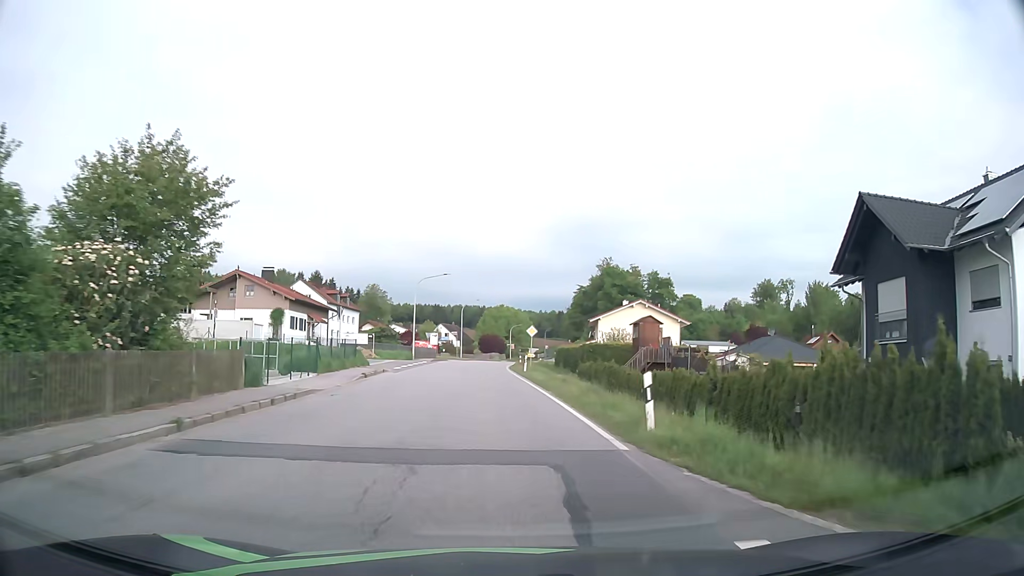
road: secondary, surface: asphalt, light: Day
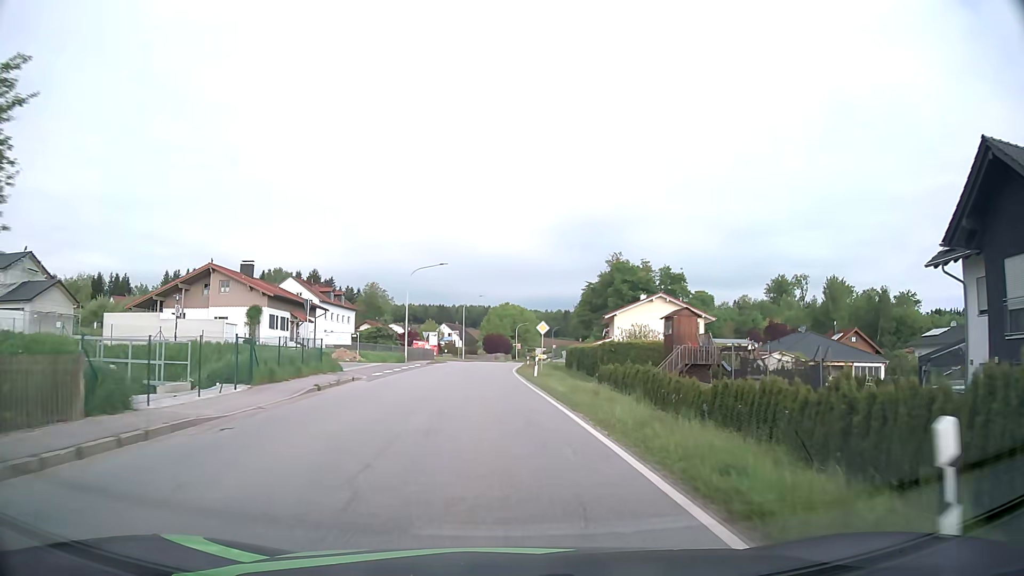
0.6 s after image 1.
(0.0, +7.5) m; 0°
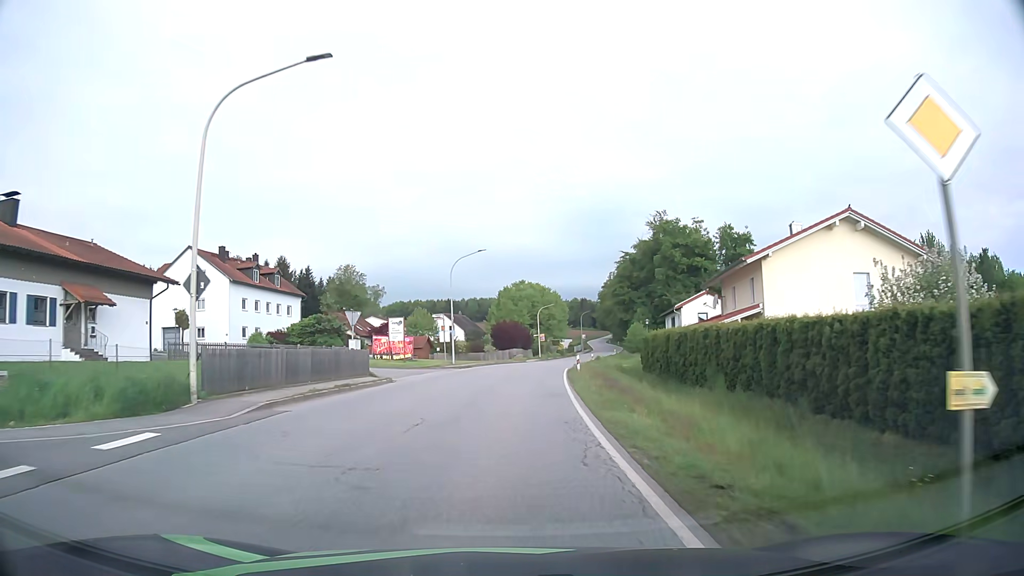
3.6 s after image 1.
(-0.7, +37.4) m; -1°
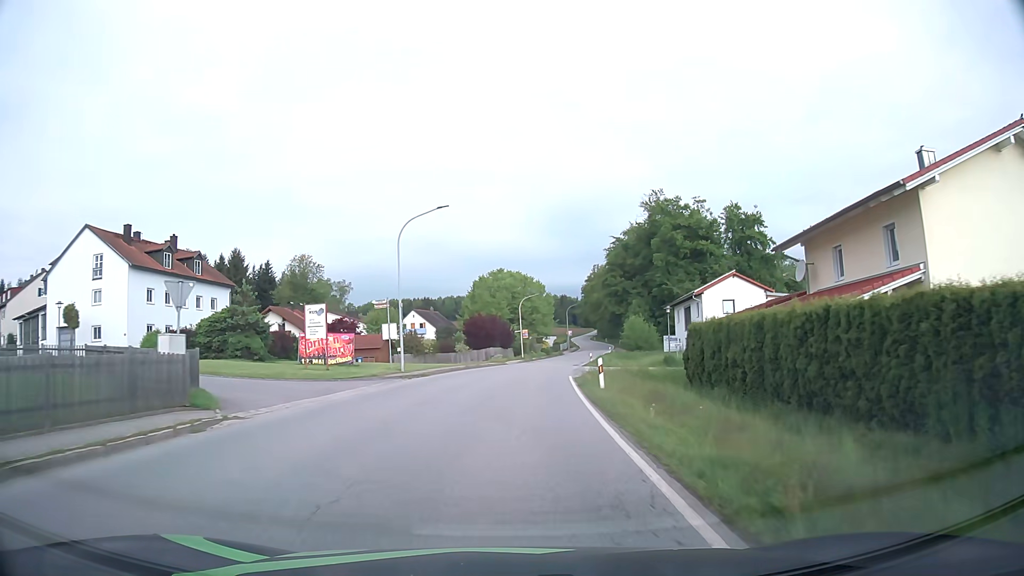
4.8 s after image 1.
(+0.2, +15.2) m; +2°
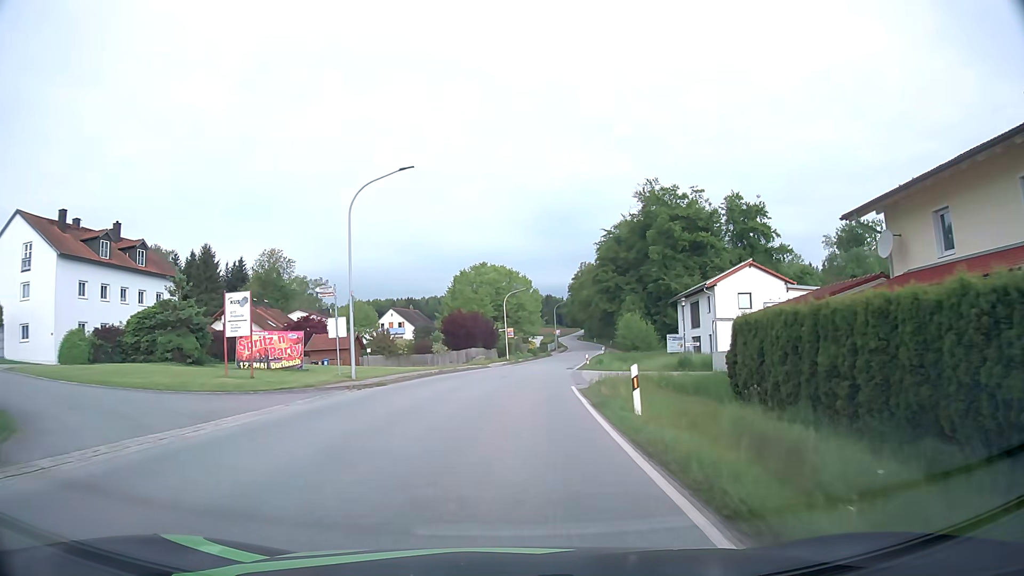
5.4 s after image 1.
(+0.1, +7.7) m; +1°
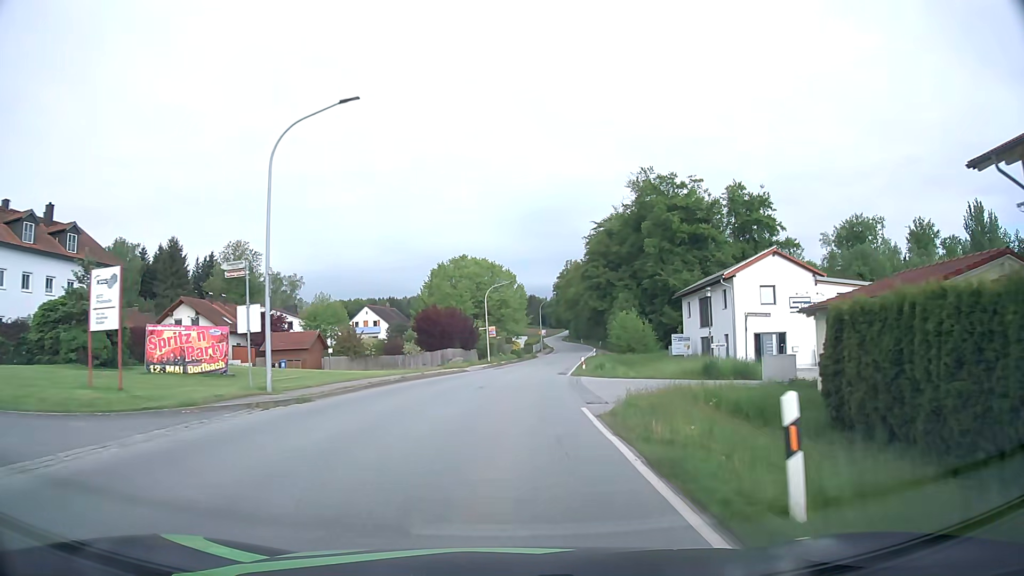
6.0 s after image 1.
(+0.1, +7.8) m; +1°
